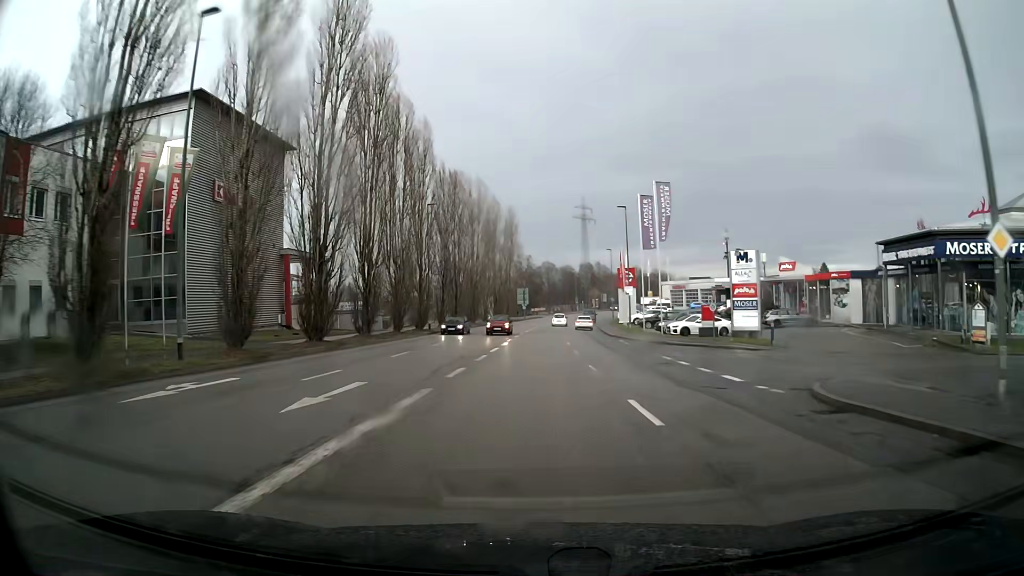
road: tertiary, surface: asphalt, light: Day
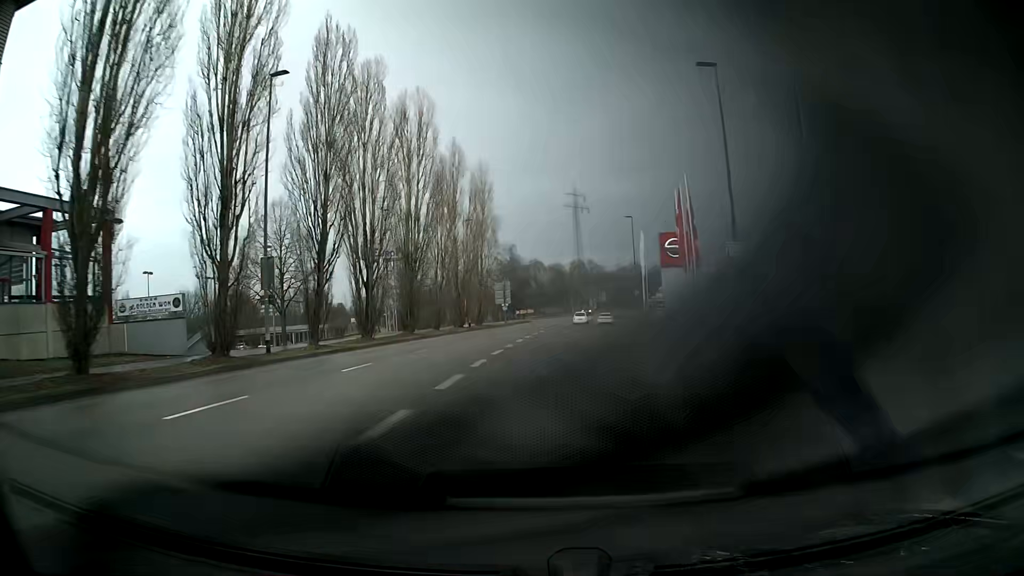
(+0.3, +32.6) m; +1°
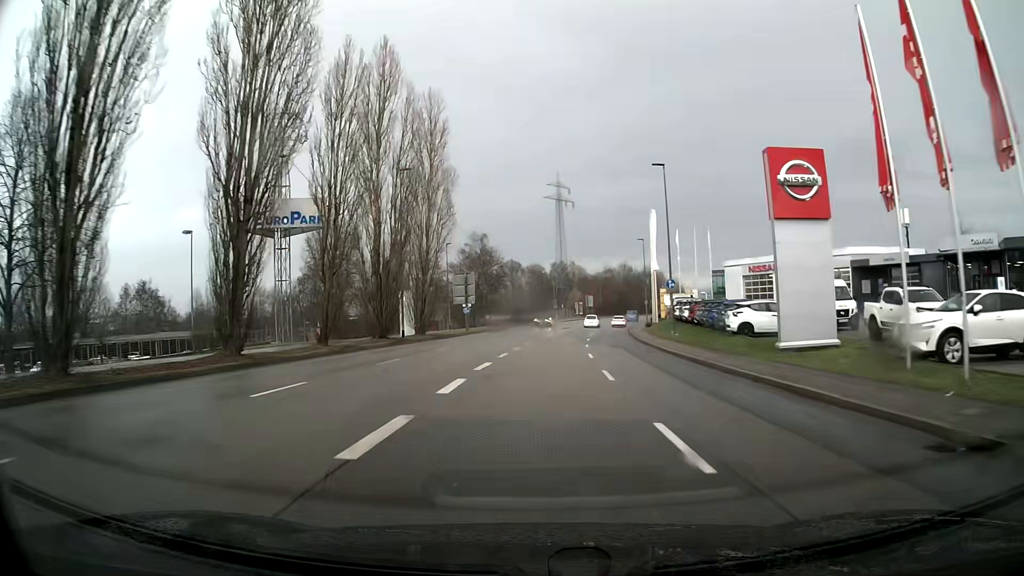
(+0.4, +24.4) m; +2°
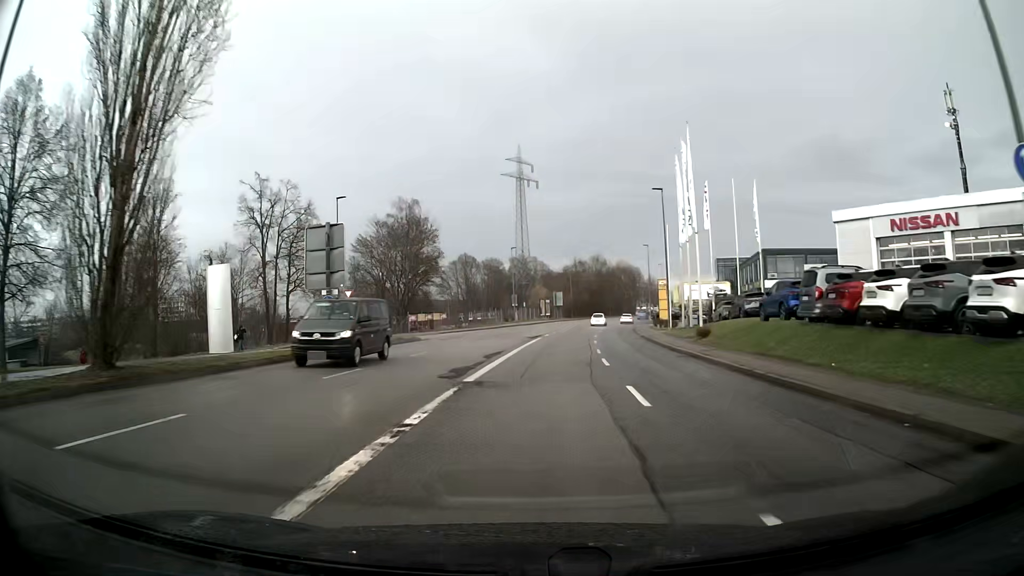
(+1.0, +32.4) m; +3°
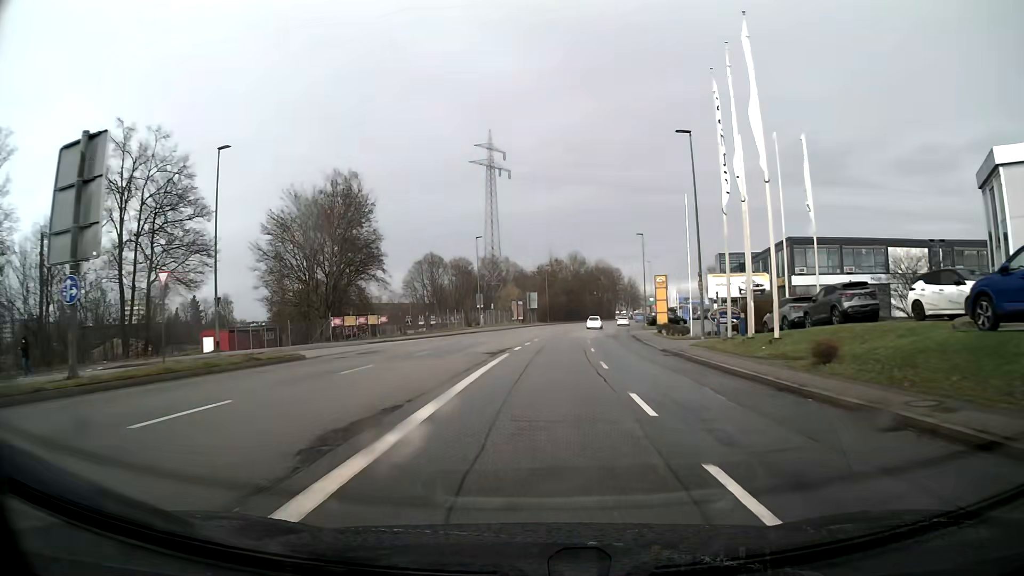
(+0.3, +16.3) m; +2°
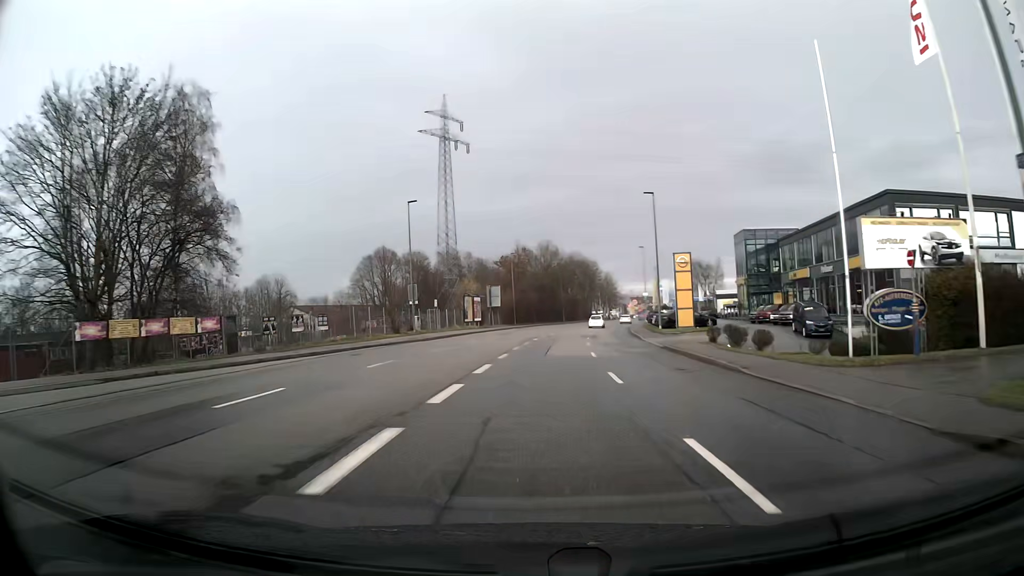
(+0.6, +24.4) m; +3°
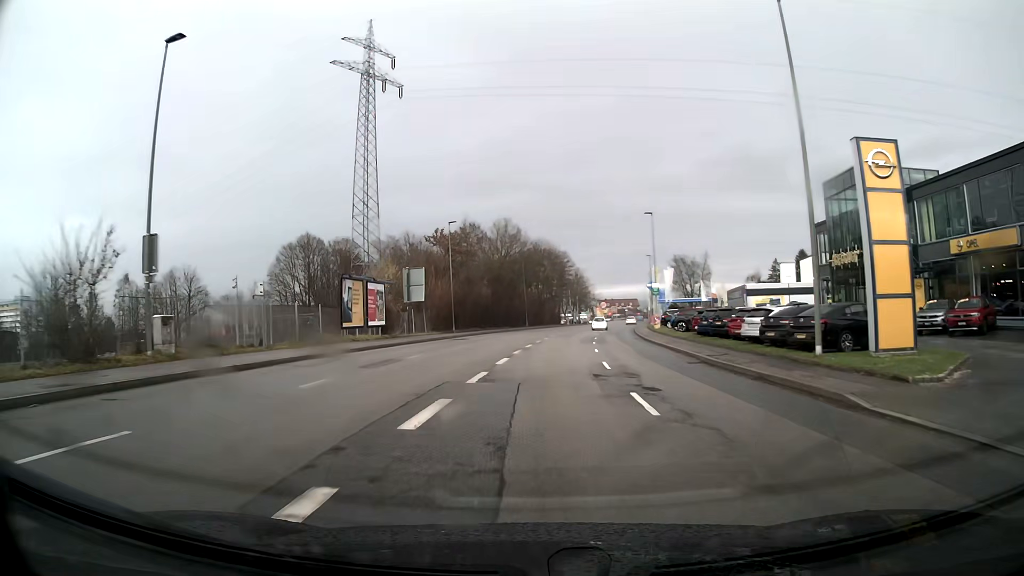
(+1.0, +33.0) m; +3°
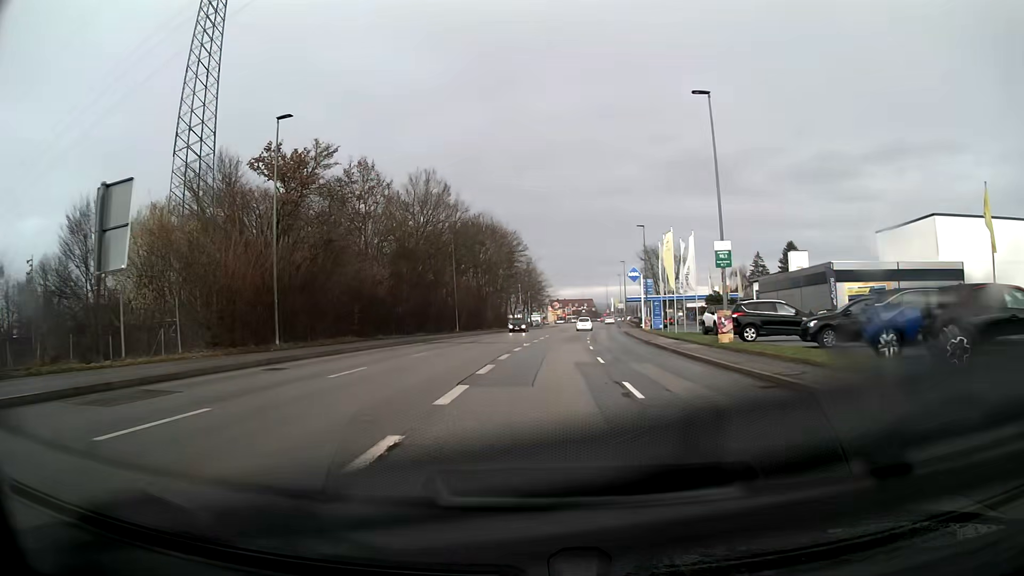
(+1.3, +33.8) m; +4°
